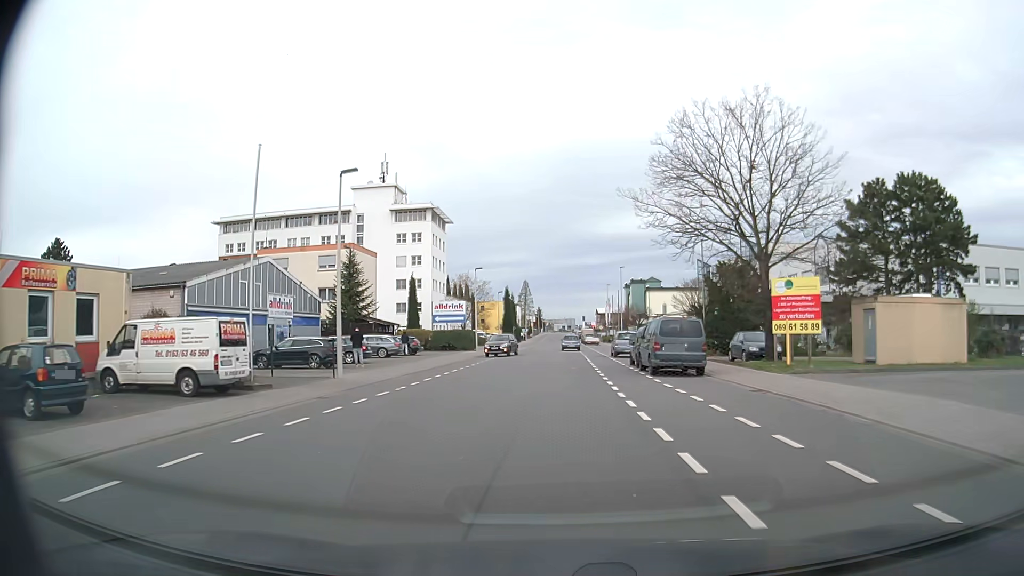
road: tertiary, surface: asphalt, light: Day
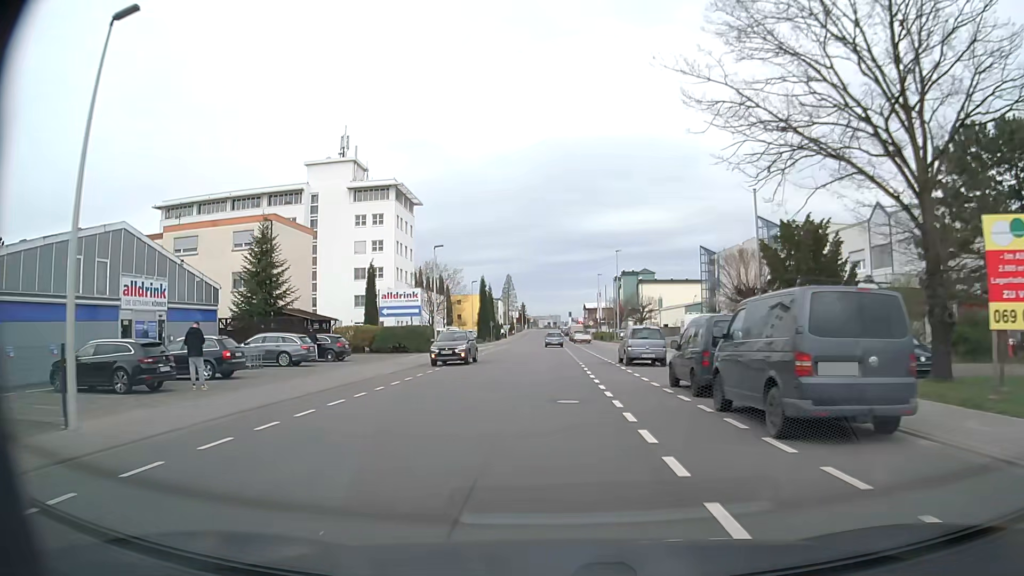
(+0.2, +14.5) m; +1°
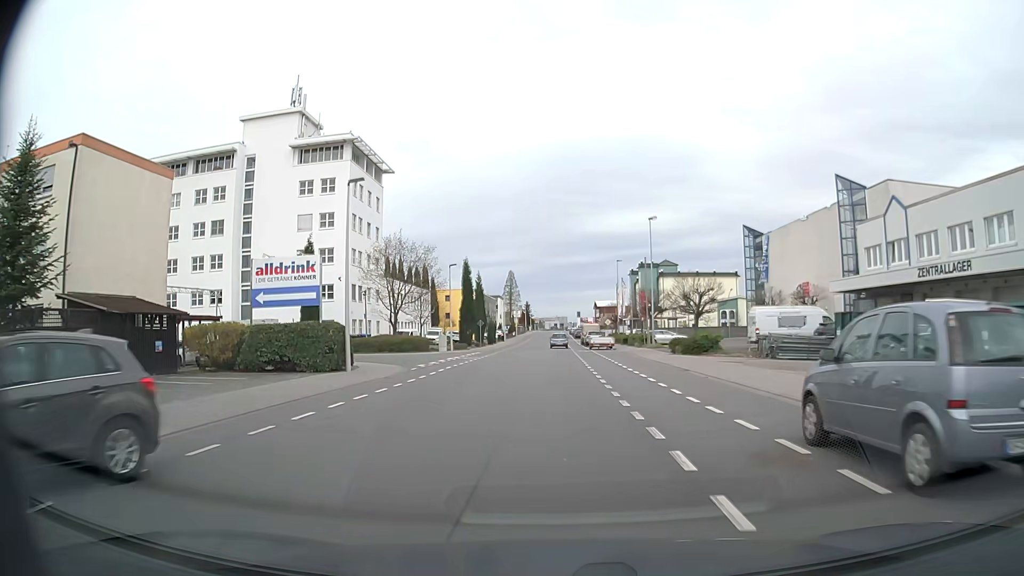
(-0.1, +22.3) m; -1°
(0, +10) (0, +20) (0, +30) (0, +40) (0, +50) (0, +60) (0, +70) (0, +80) (0, +90) (0, +100) m
